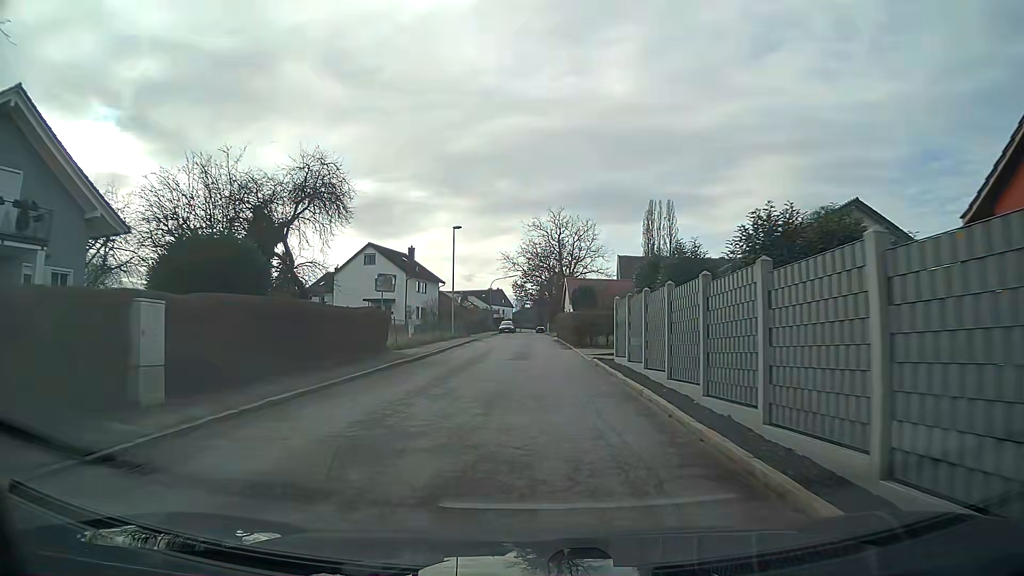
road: residential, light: Day
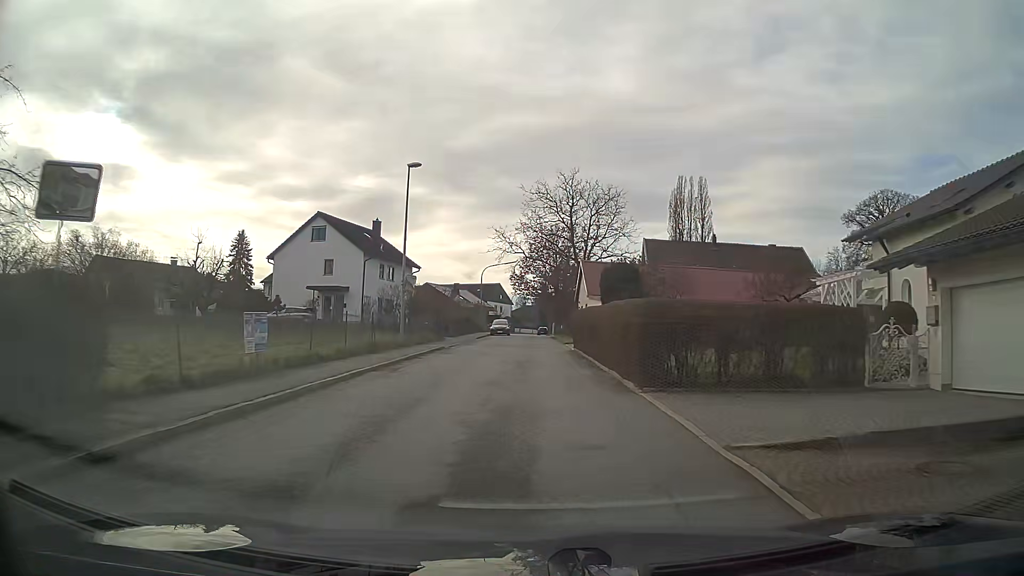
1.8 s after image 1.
(0.0, +19.2) m; 0°
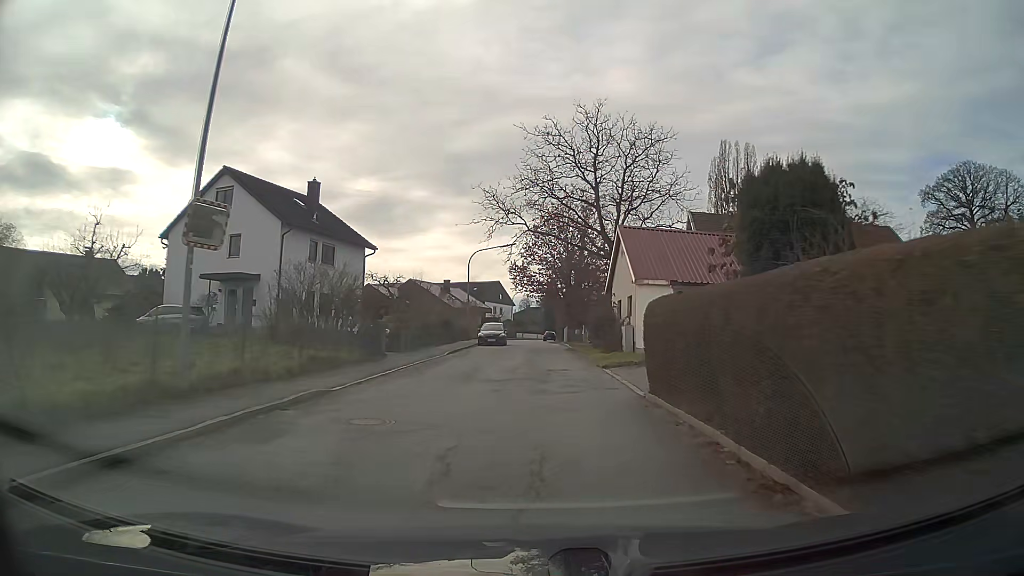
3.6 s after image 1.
(-0.1, +19.1) m; 0°
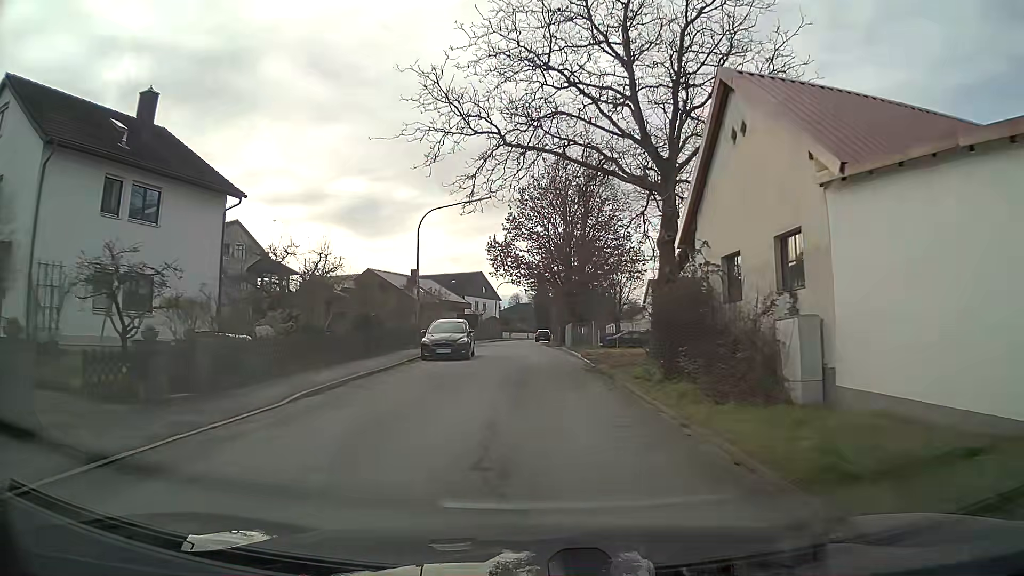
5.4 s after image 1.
(+0.2, +18.9) m; 0°
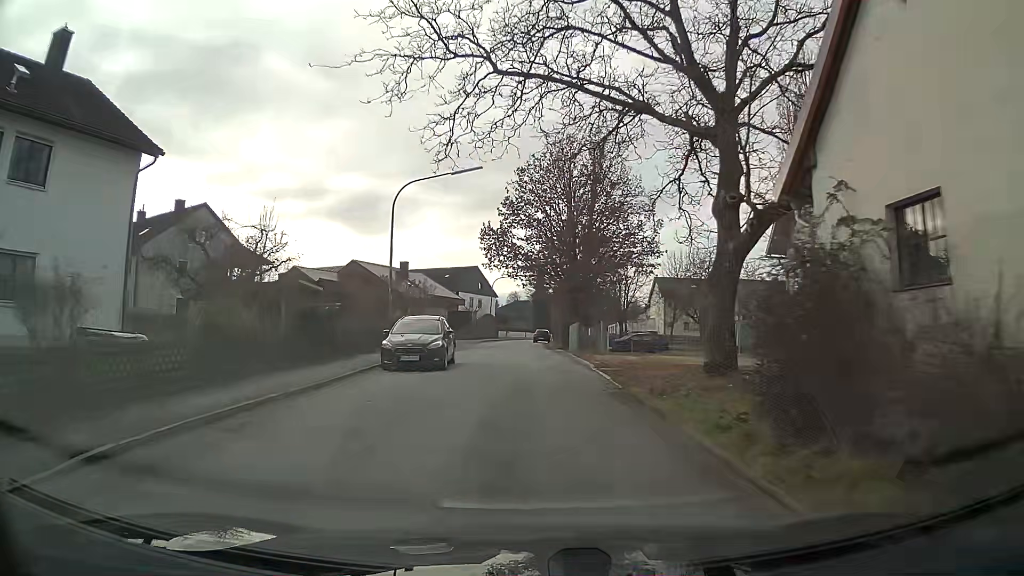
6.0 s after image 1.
(0.0, +6.3) m; 0°
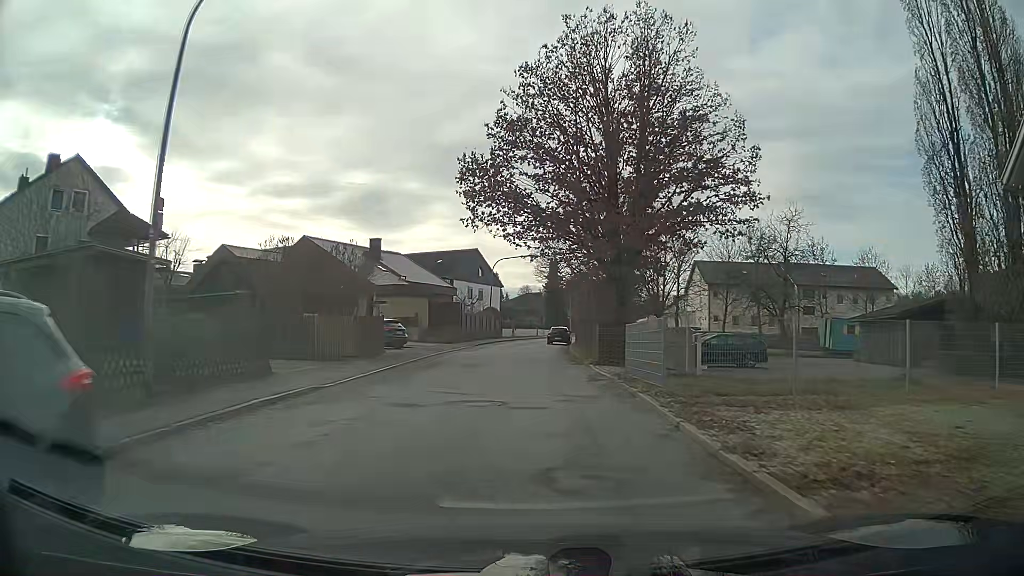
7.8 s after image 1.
(-0.1, +18.6) m; -1°
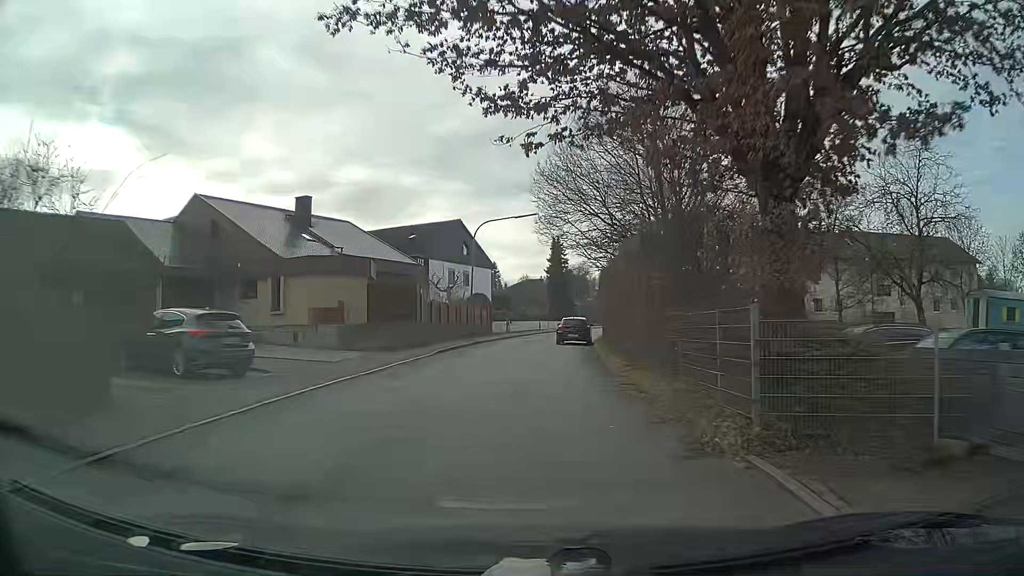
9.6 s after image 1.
(+0.1, +18.2) m; +1°
(0, +10) (0, +20) (-1, +30) (0, +40) (+2, +50) (+5, +59) (+7, +69) (+9, +79) (+11, +89) (+13, +98) m
